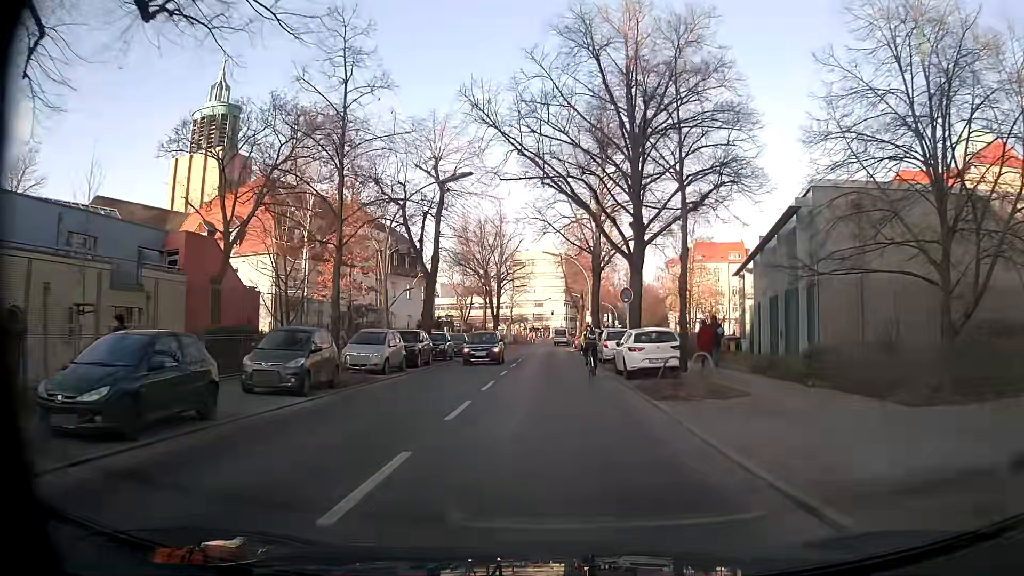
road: secondary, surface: asphalt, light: Day
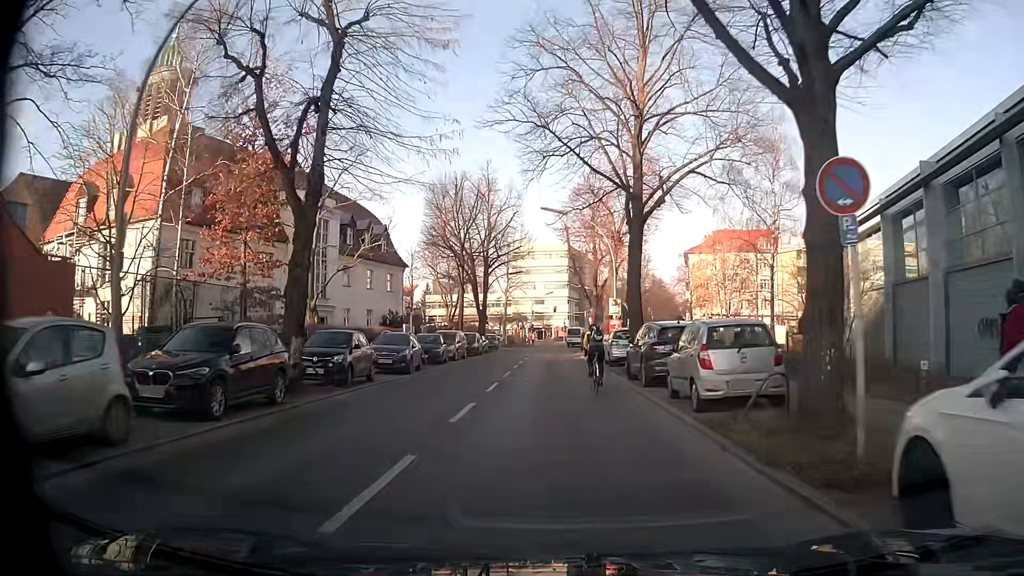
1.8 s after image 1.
(+0.1, +18.3) m; +1°
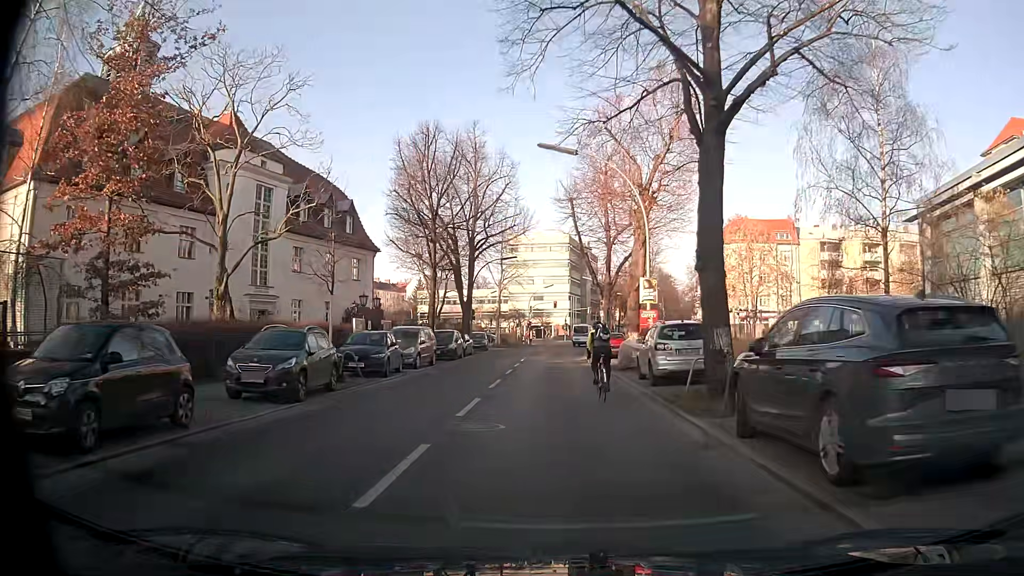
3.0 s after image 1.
(-0.2, +11.4) m; -1°
(0, +10) (0, +20) (0, +30) (0, +40) (+1, +50) (+2, +60) (+3, +70) (+4, +80) (+6, +90) (+5, +99) m
